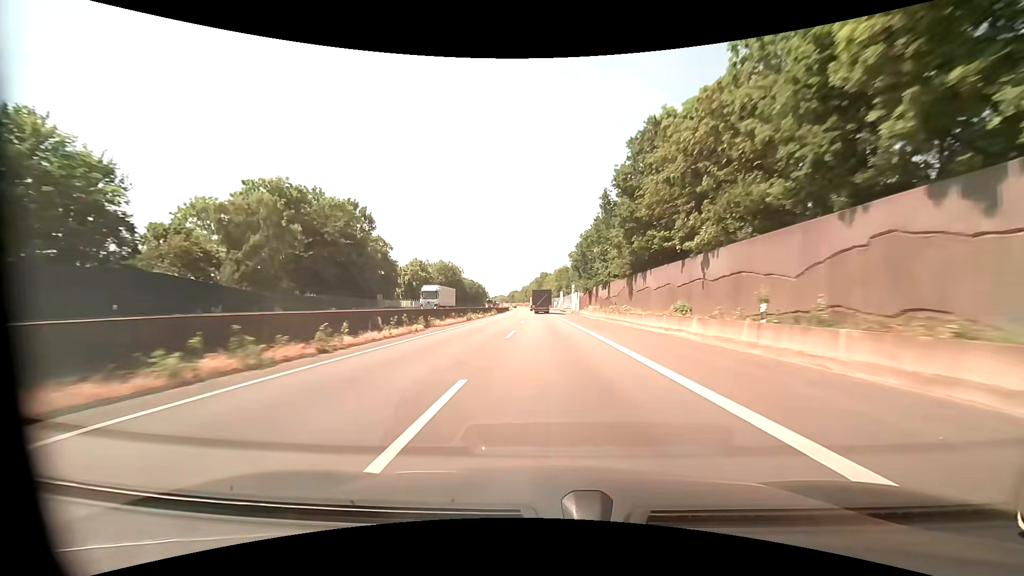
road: motorway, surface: asphalt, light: Day
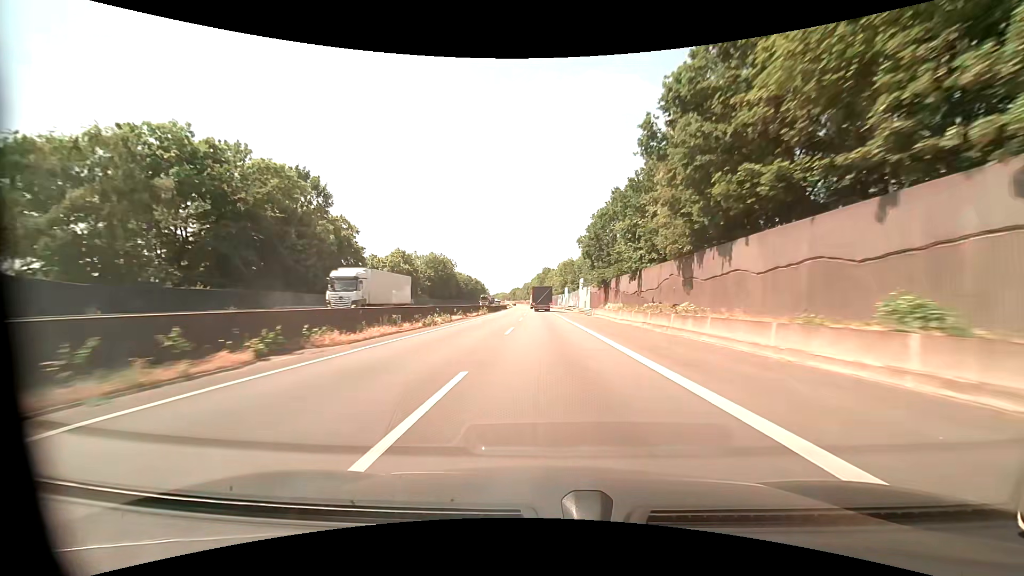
(0.0, +17.1) m; 0°
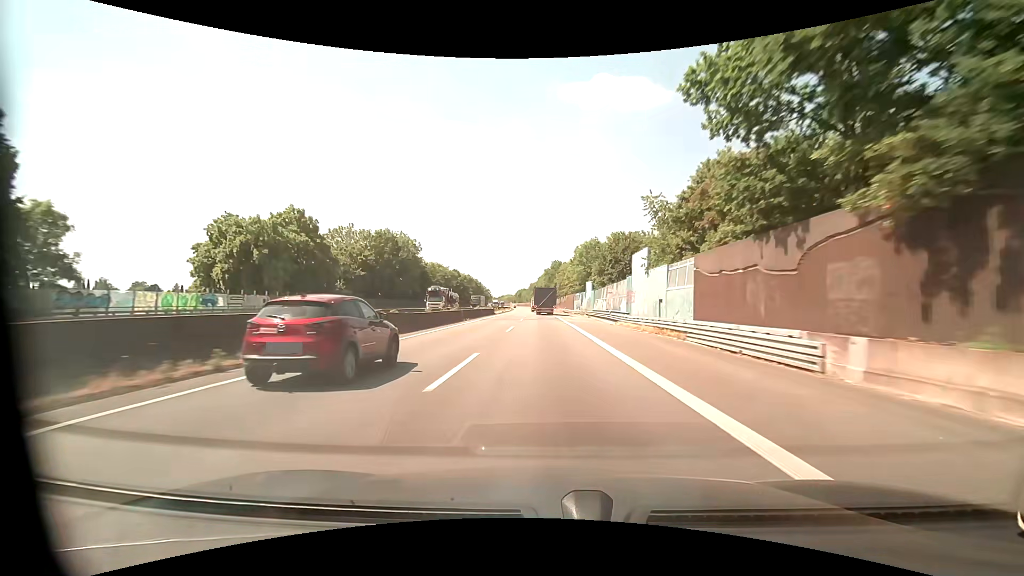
(-0.3, +49.3) m; -1°
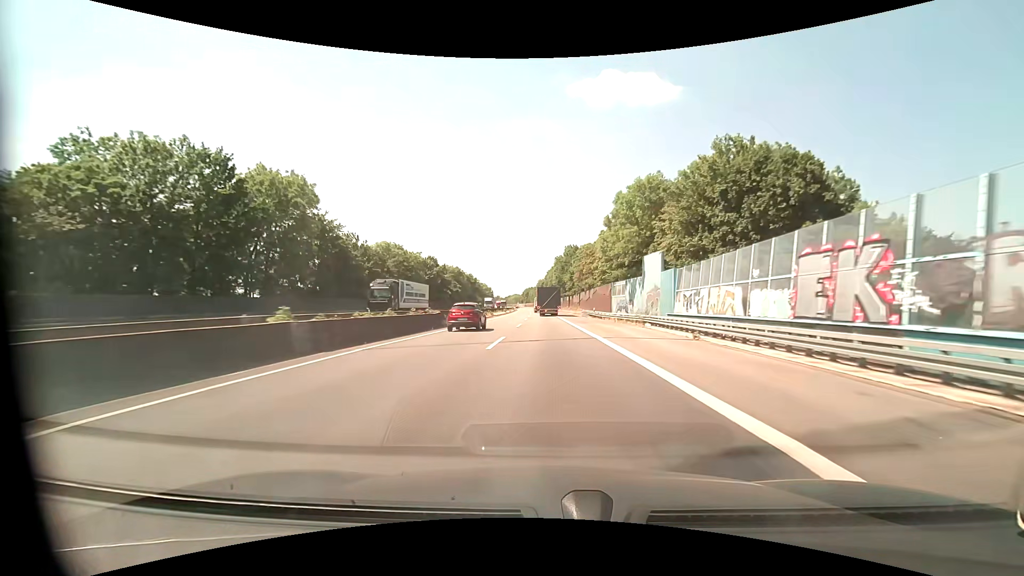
(-0.4, +46.9) m; -1°
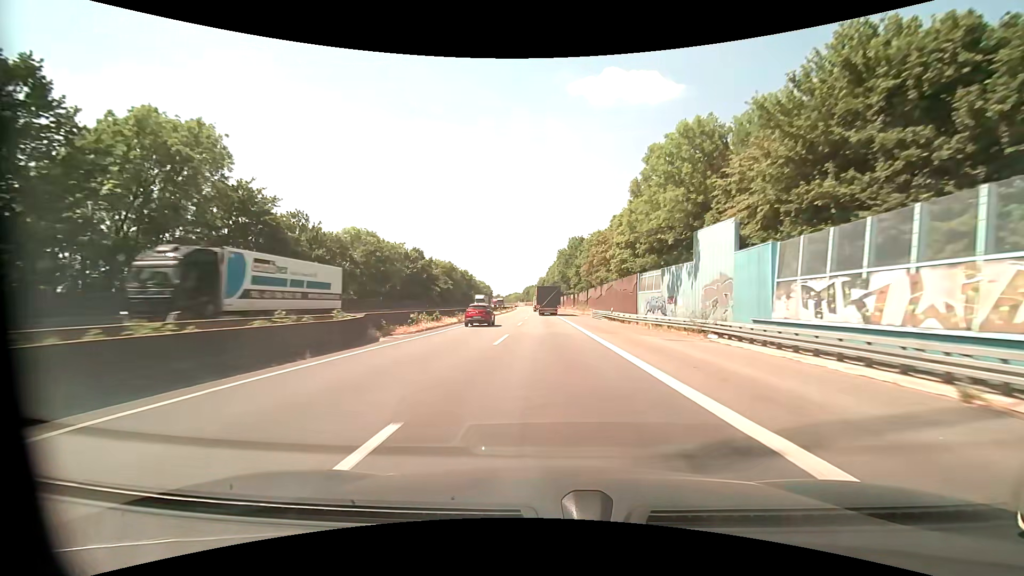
(0.0, +15.3) m; 0°
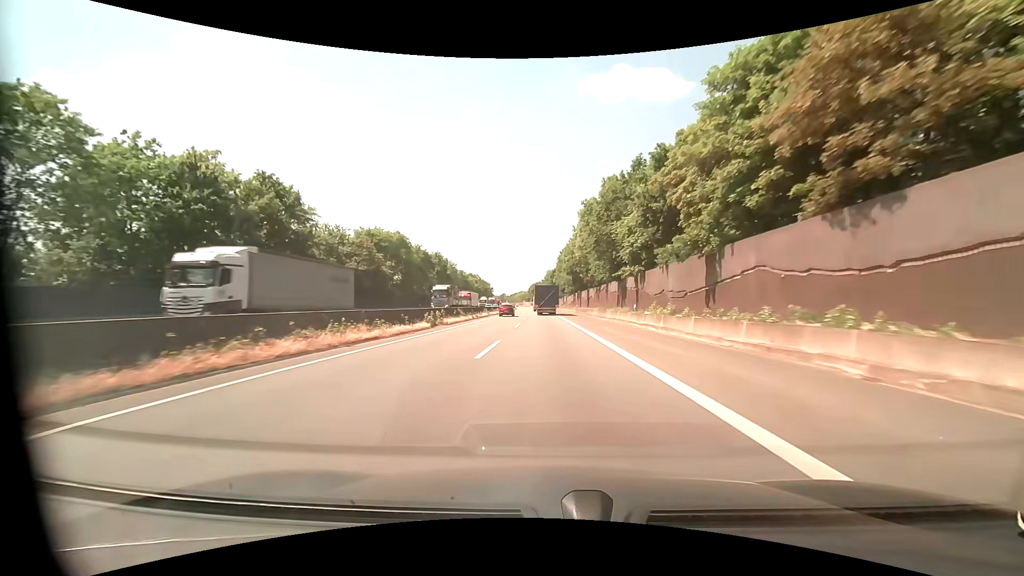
(-0.8, +59.2) m; -1°
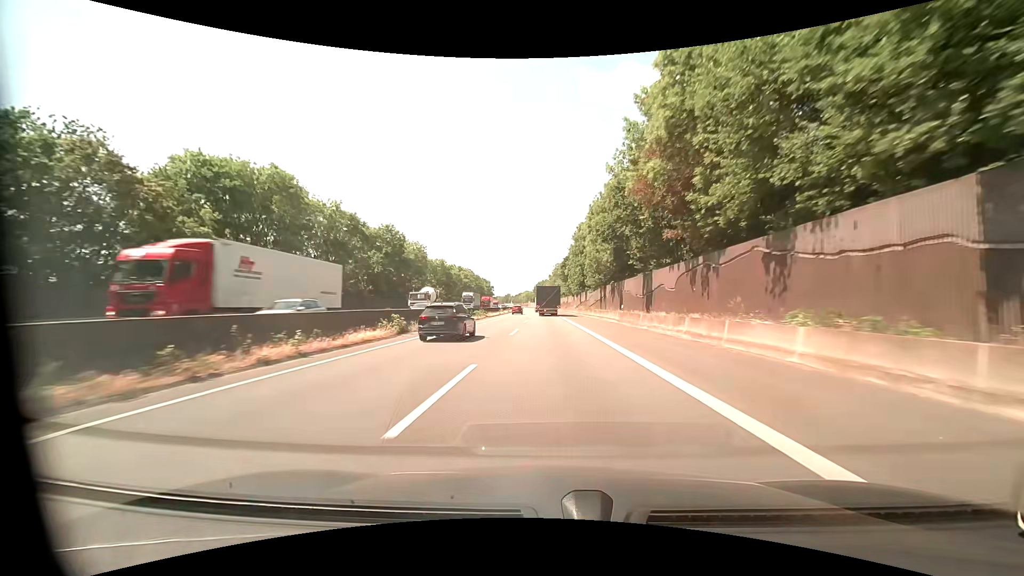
(-0.5, +43.4) m; -1°
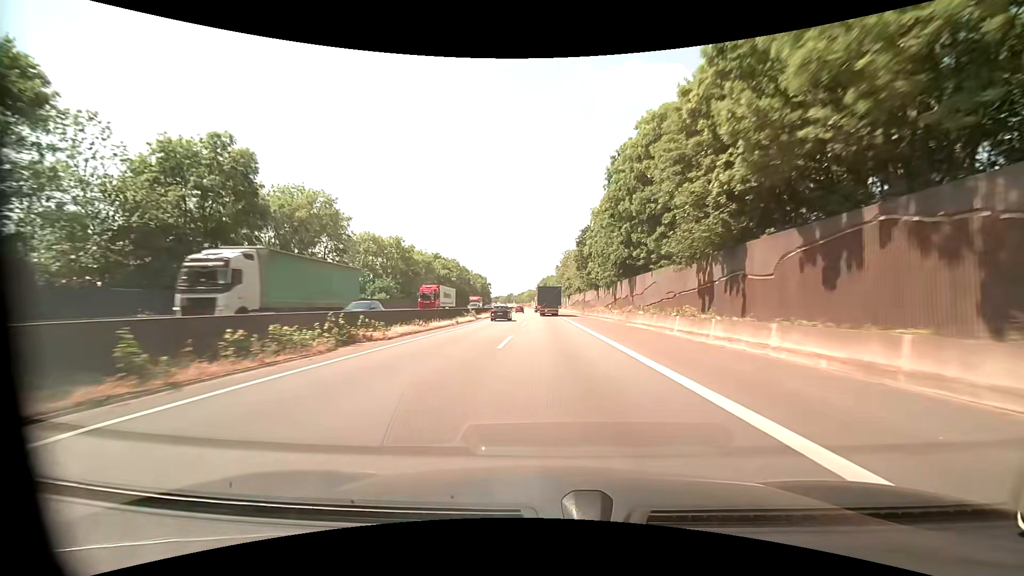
(-0.4, +43.2) m; -1°
(0, +10) (0, +20) (0, +30) (0, +40) (0, +50) (0, +60) (0, +70) (0, +80) (0, +90) (0, +100) m
